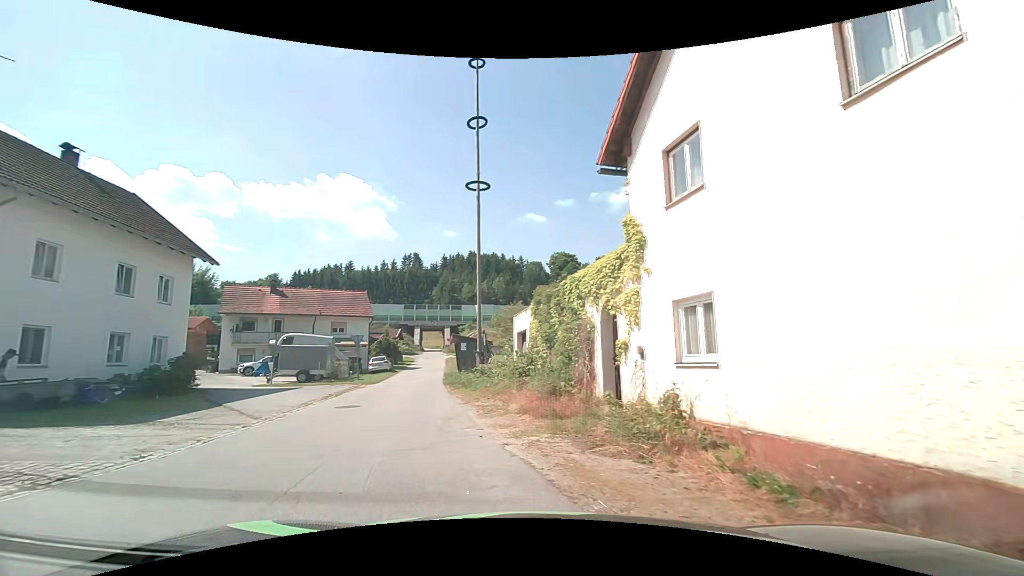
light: Day
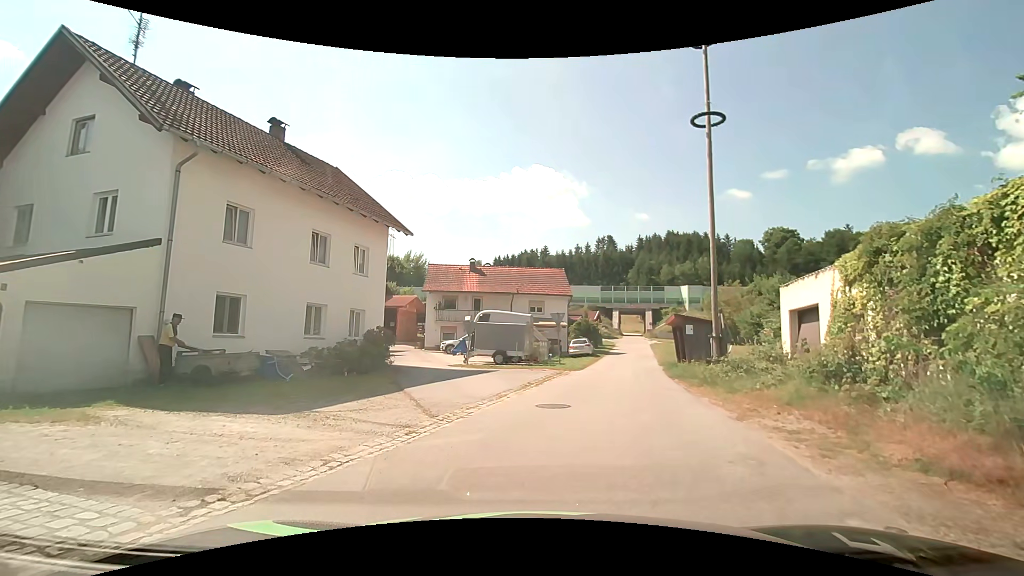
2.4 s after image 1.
(-1.5, +5.2) m; -26°
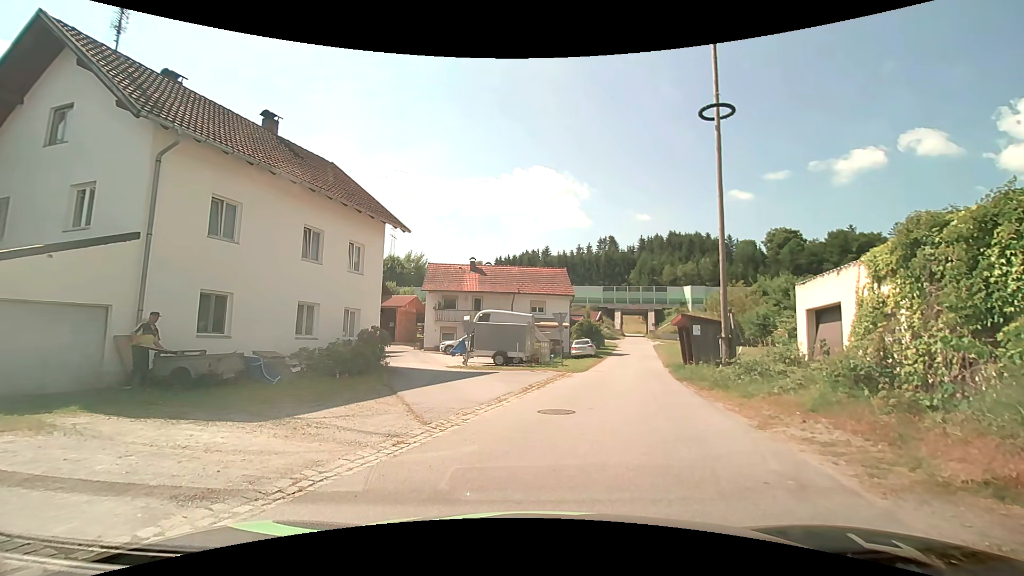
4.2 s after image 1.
(0.0, +0.8) m; 0°
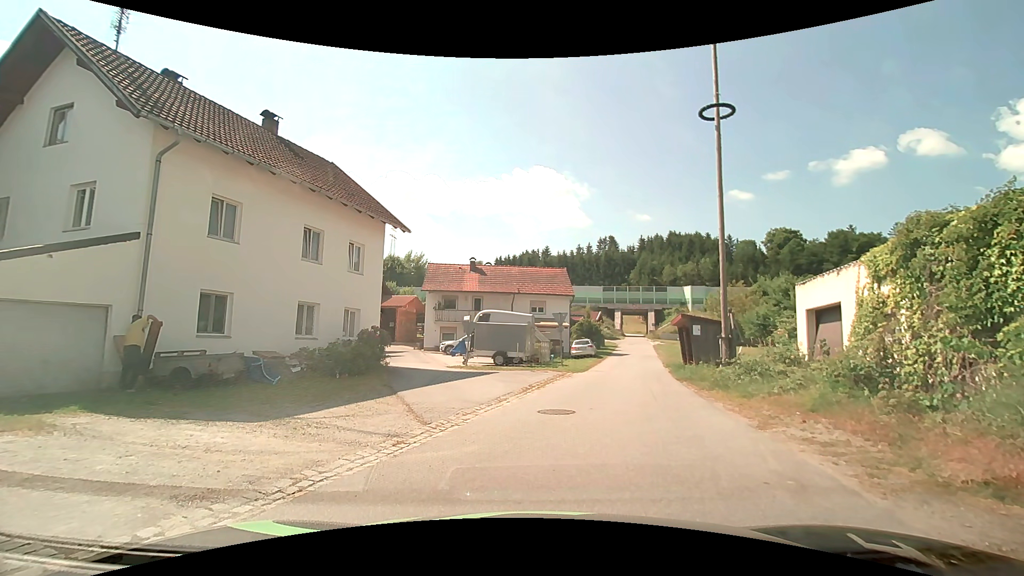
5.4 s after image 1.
(0.0, 0.0) m; 0°
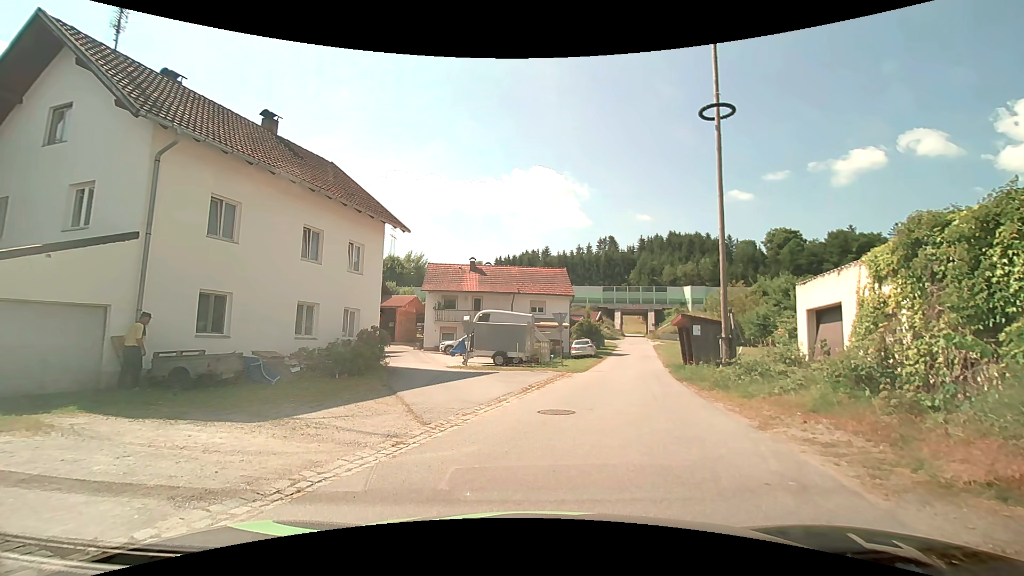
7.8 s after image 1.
(0.0, 0.0) m; 0°
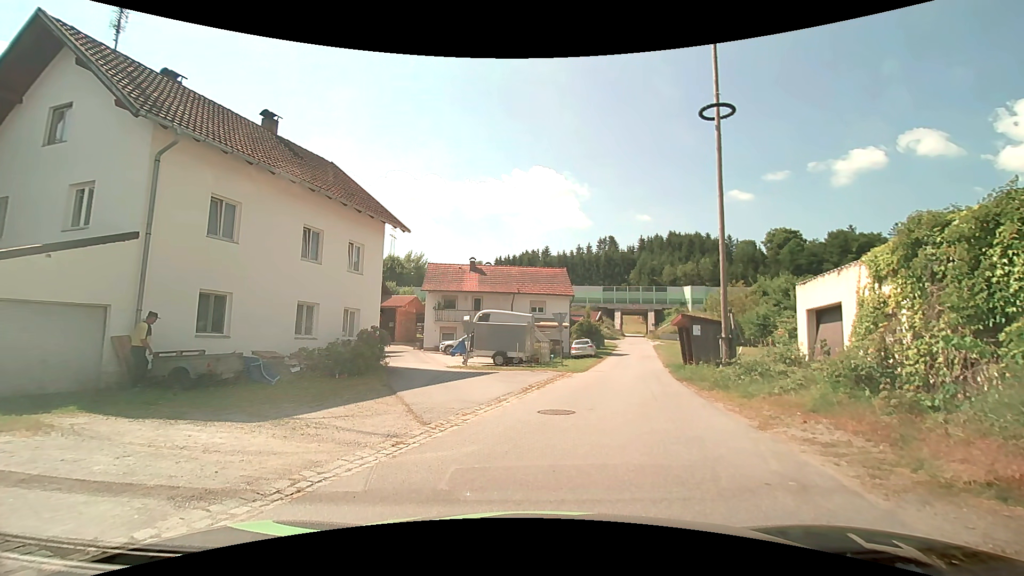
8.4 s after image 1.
(0.0, 0.0) m; 0°
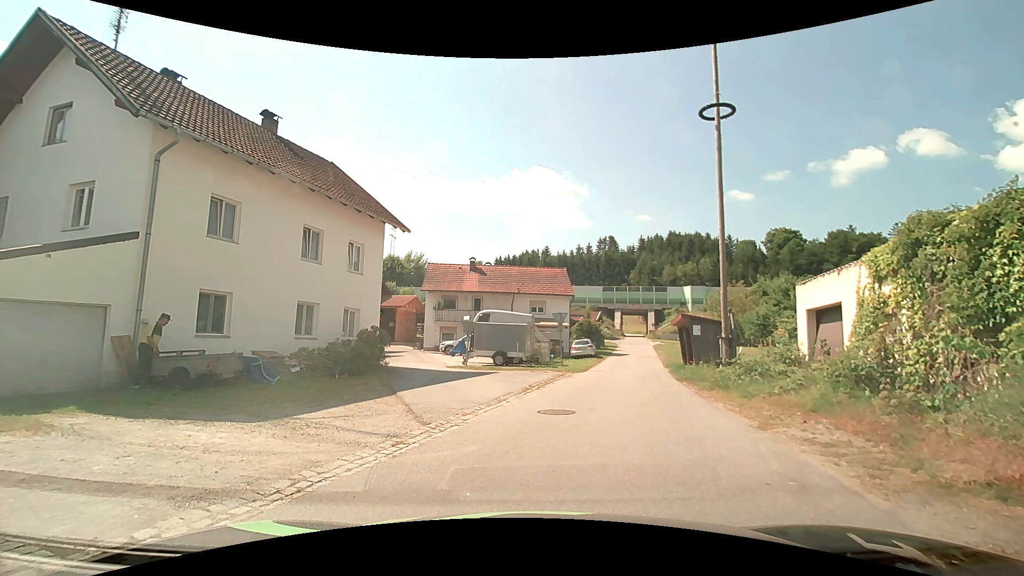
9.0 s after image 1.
(0.0, 0.0) m; 0°
